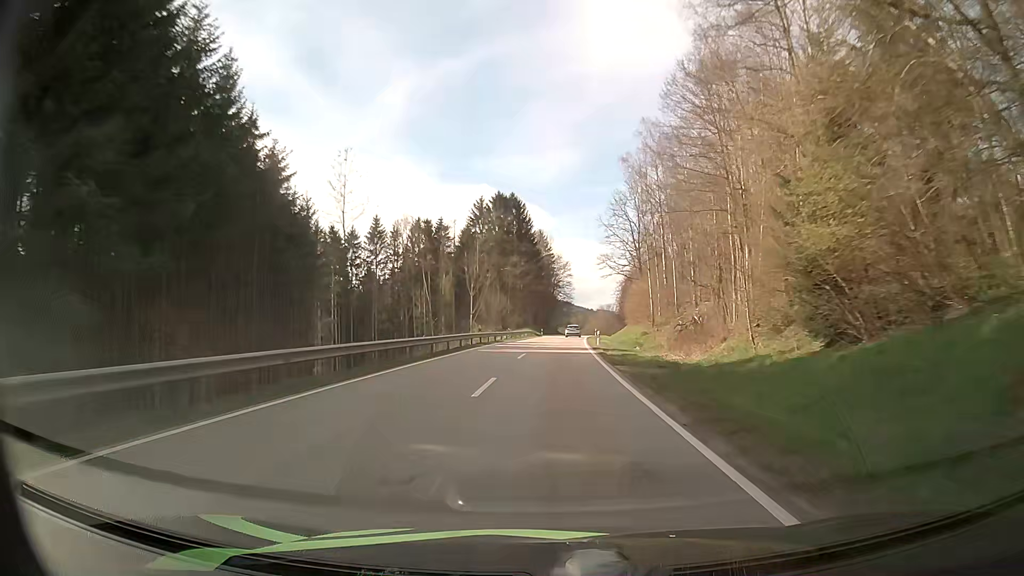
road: secondary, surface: asphalt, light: Day
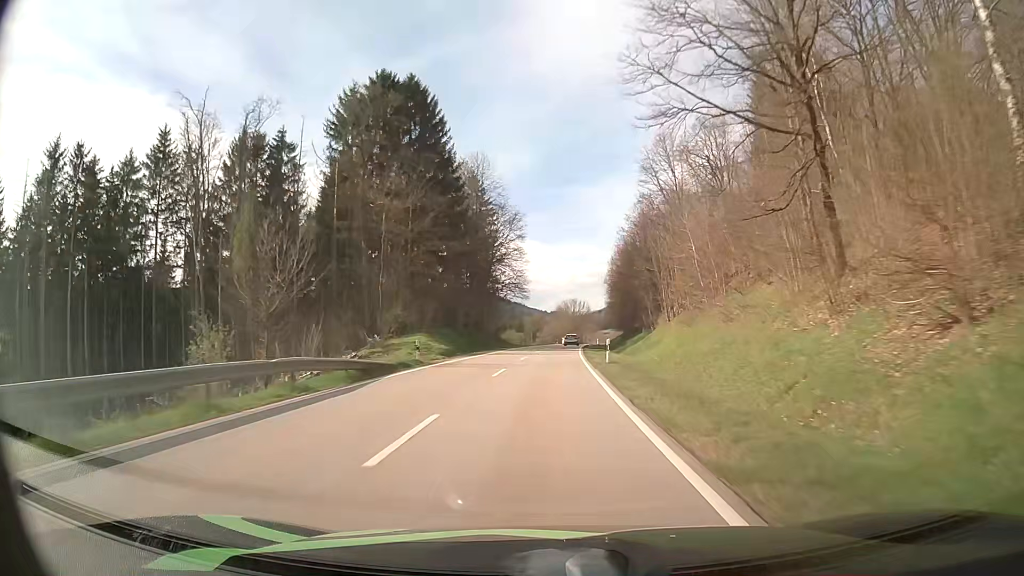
(+2.6, +70.5) m; +4°
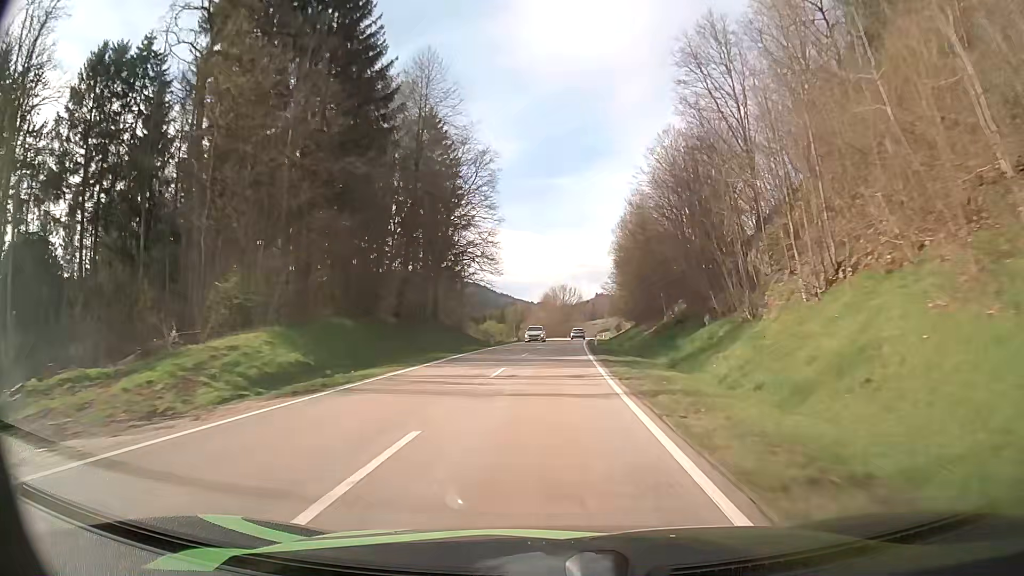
(+0.3, +28.3) m; +1°
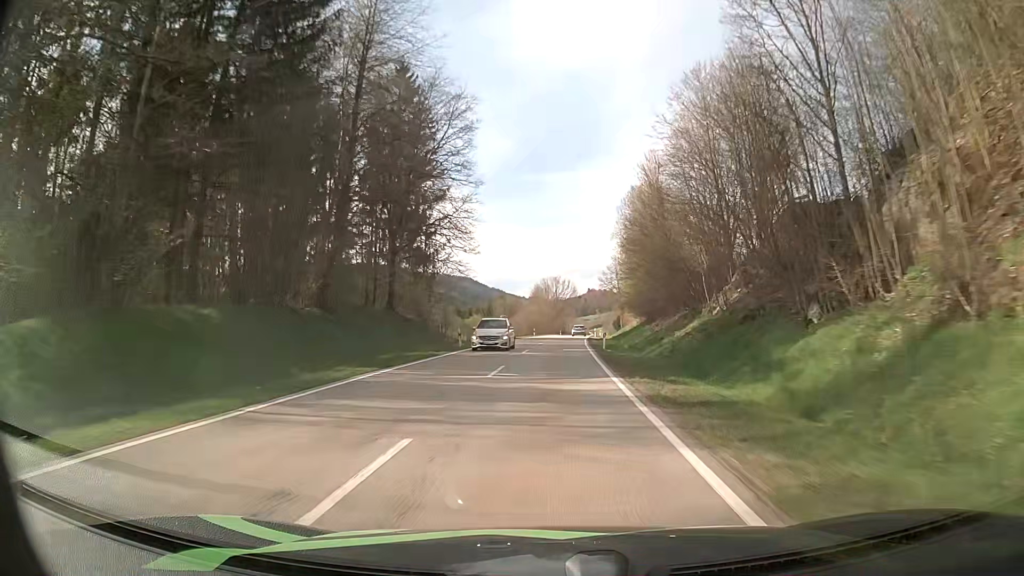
(+0.1, +14.3) m; +1°
(0, +10) (0, +20) (+1, +30) (+1, +40) (+1, +50) (+2, +60) (+2, +70) (+3, +80) (+4, +90) (+5, +100) m
